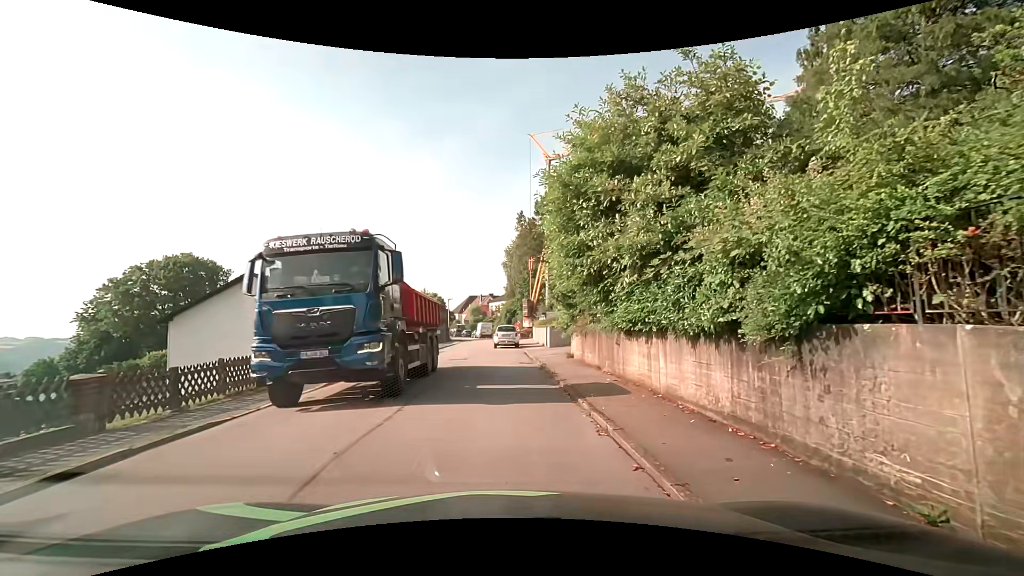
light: Day
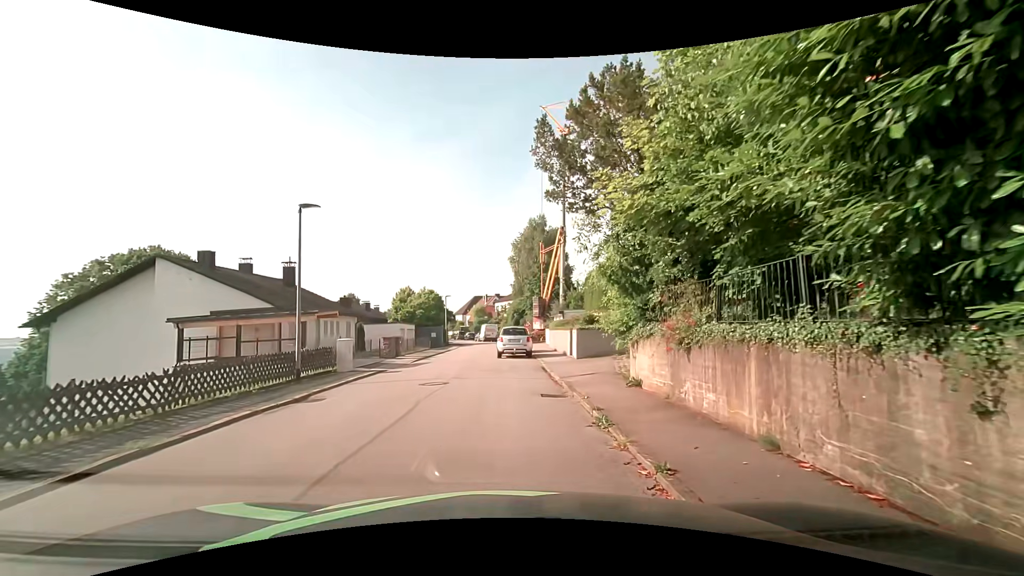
(0.0, +9.2) m; -2°
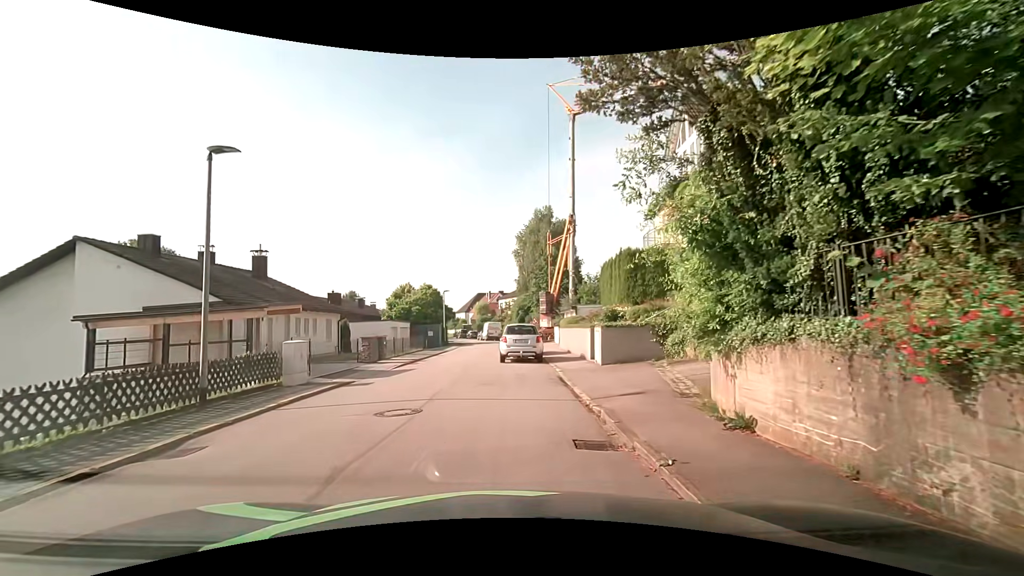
(0.0, +4.7) m; +1°
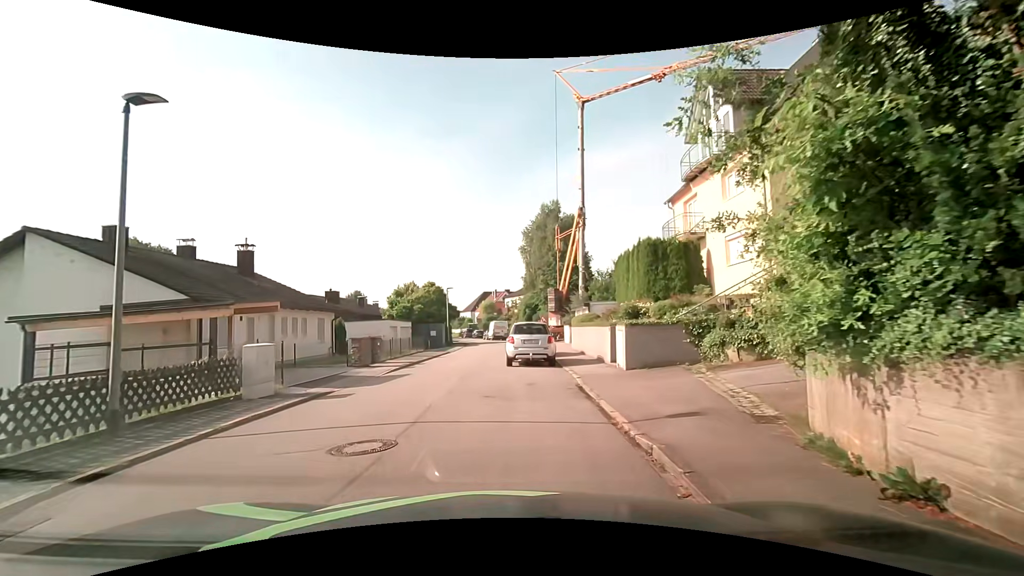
(0.0, +2.4) m; -1°
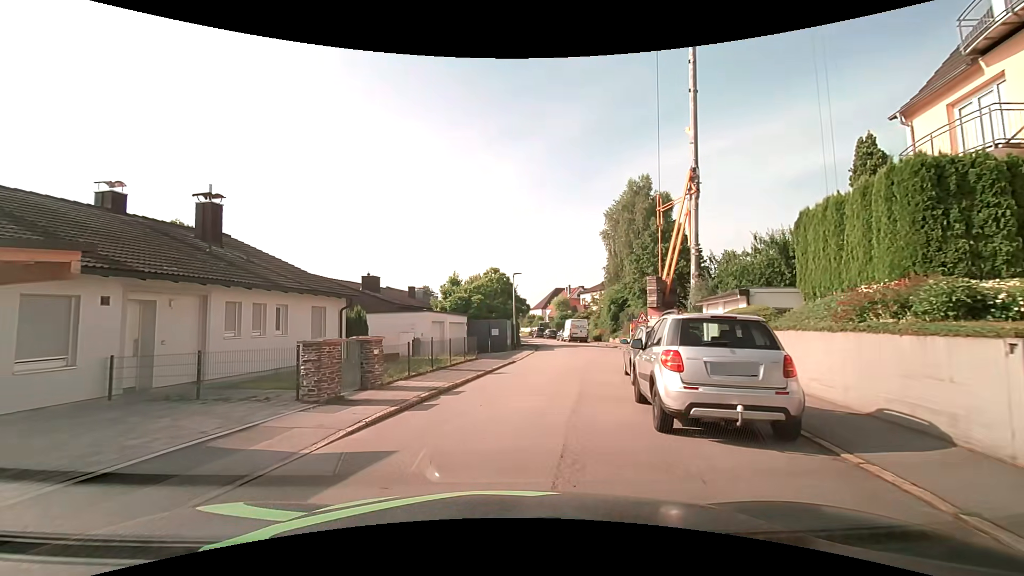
(-0.7, +10.9) m; -9°
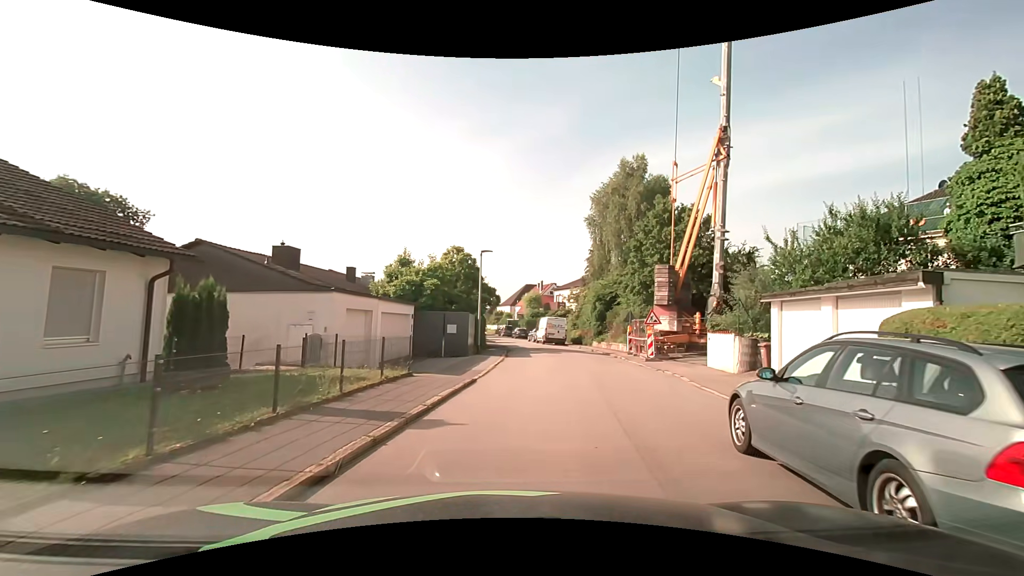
(+0.2, +8.8) m; +5°
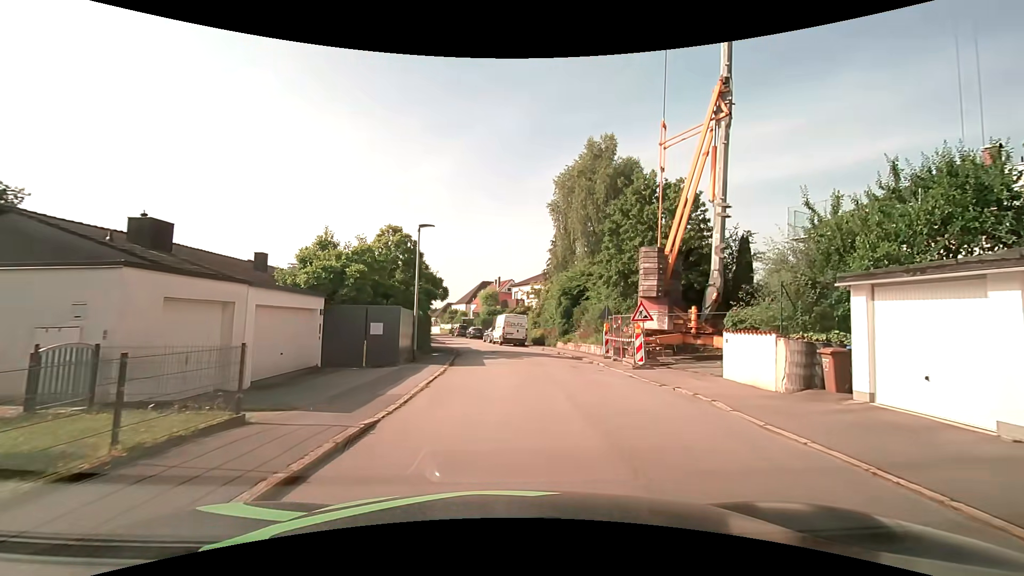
(+0.3, +5.9) m; +5°
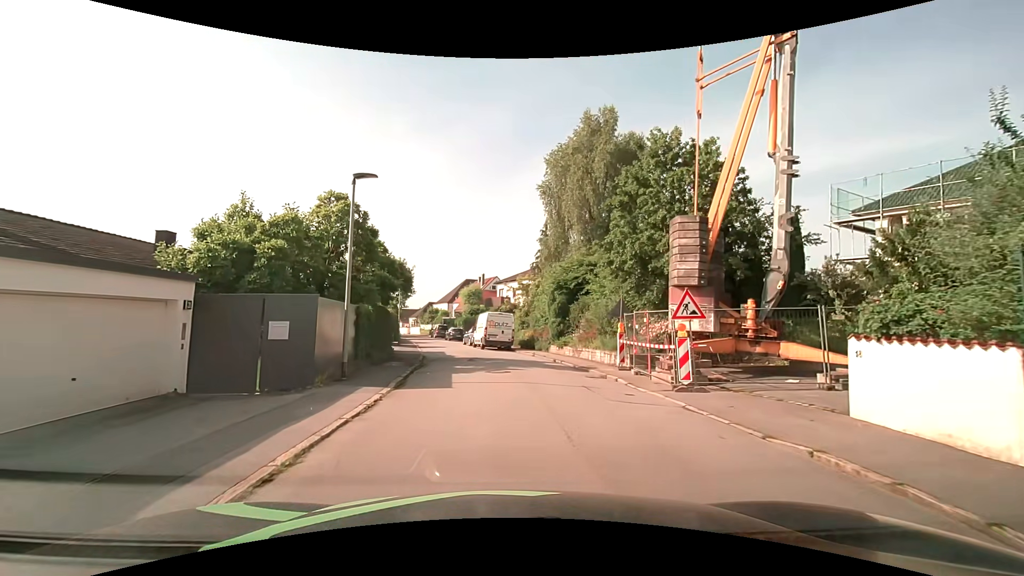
(+0.1, +6.3) m; +1°
